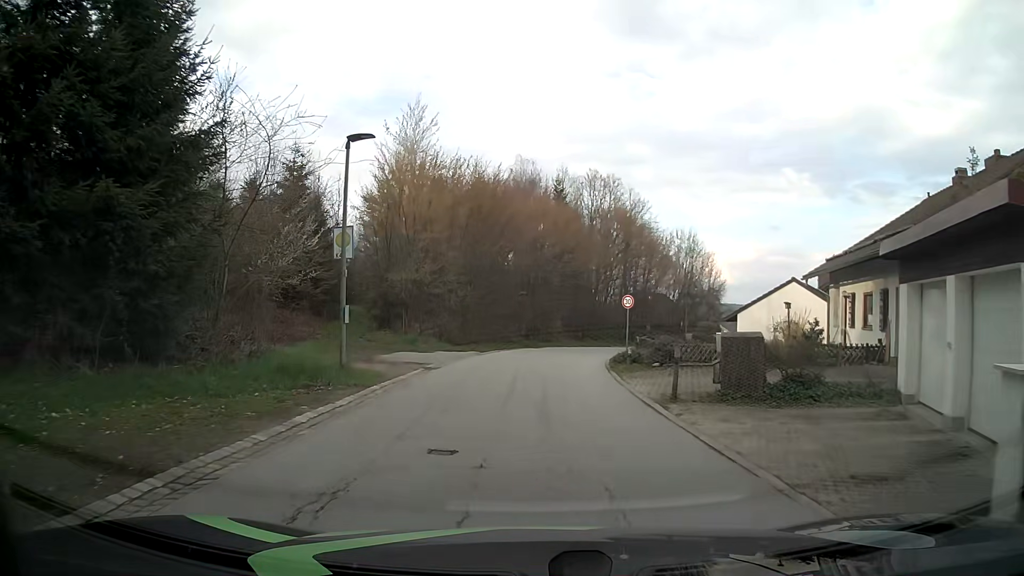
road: residential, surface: asphalt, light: Day
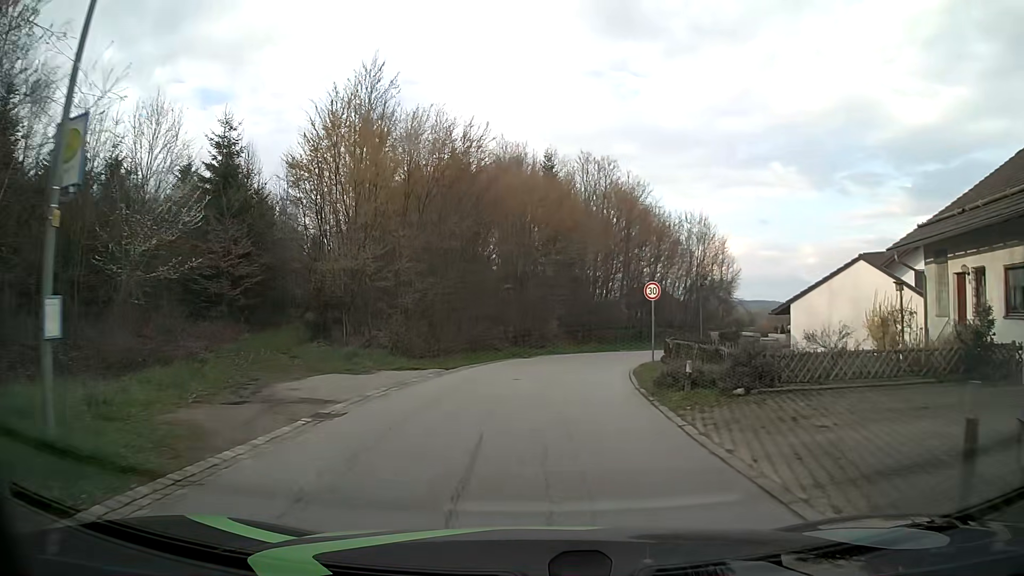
(0.0, +8.9) m; 0°
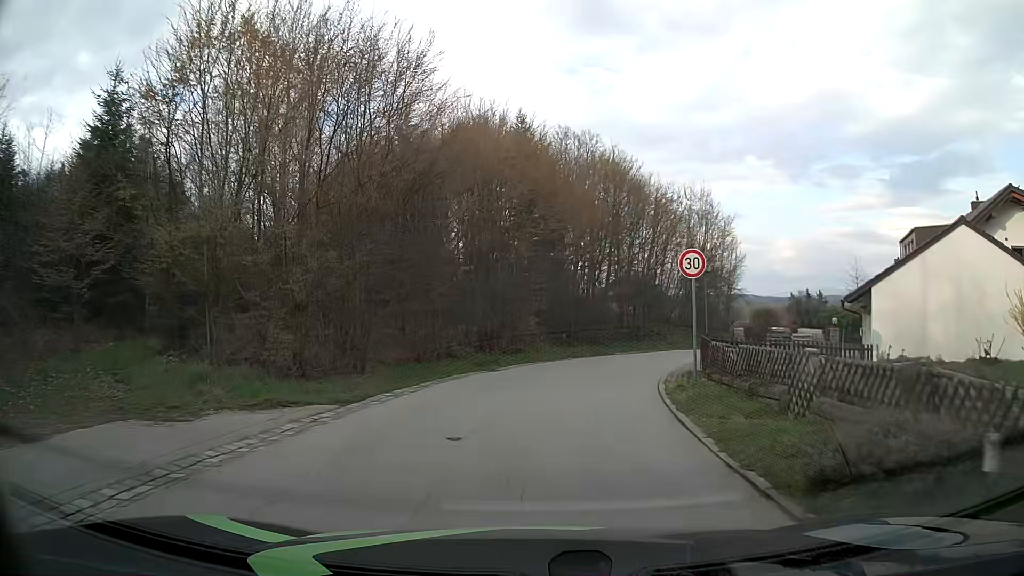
(+0.3, +8.9) m; +2°
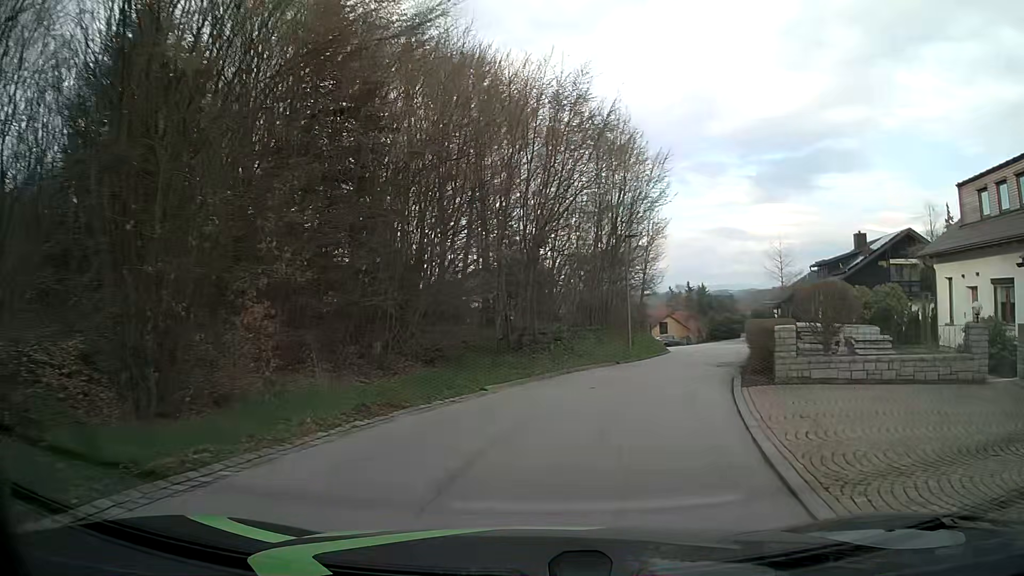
(+1.6, +17.9) m; +12°
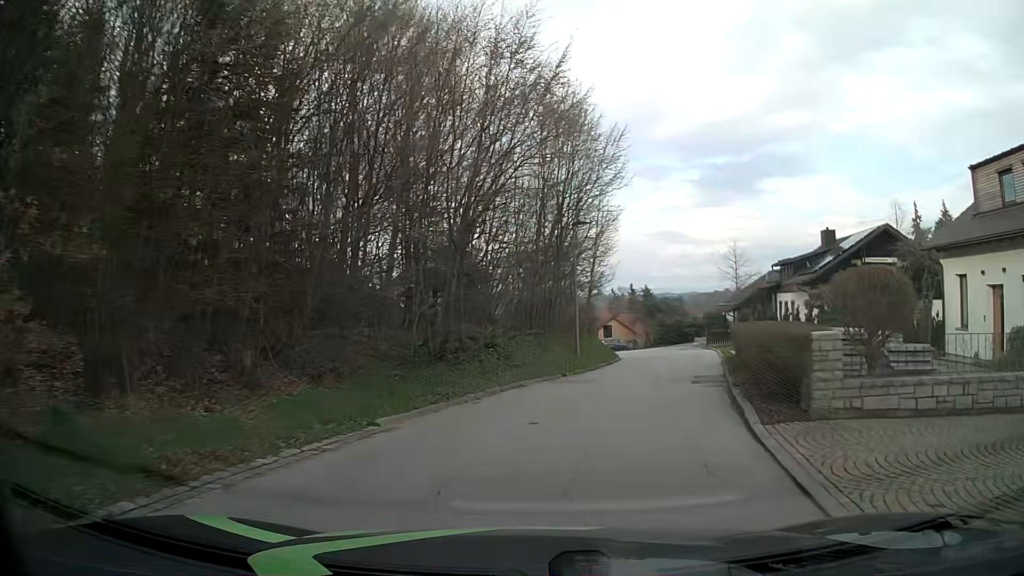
(+0.2, +4.5) m; +4°
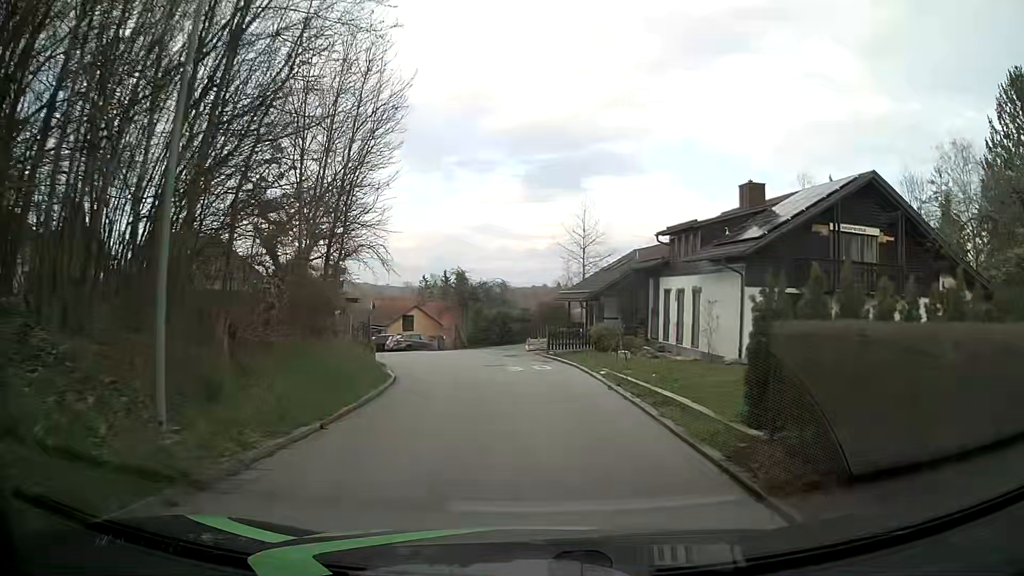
(+3.0, +17.6) m; +16°
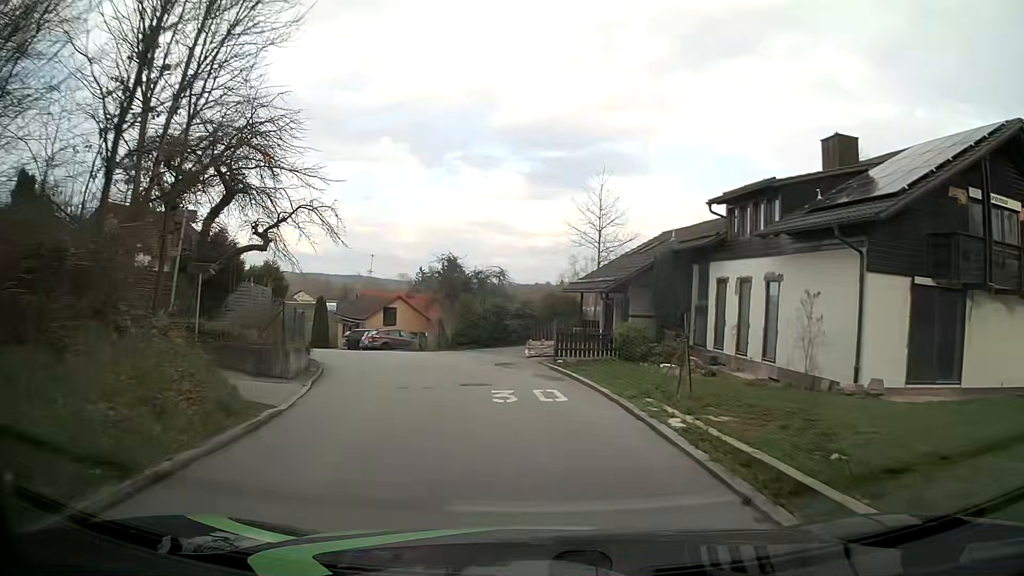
(+0.1, +9.1) m; 0°
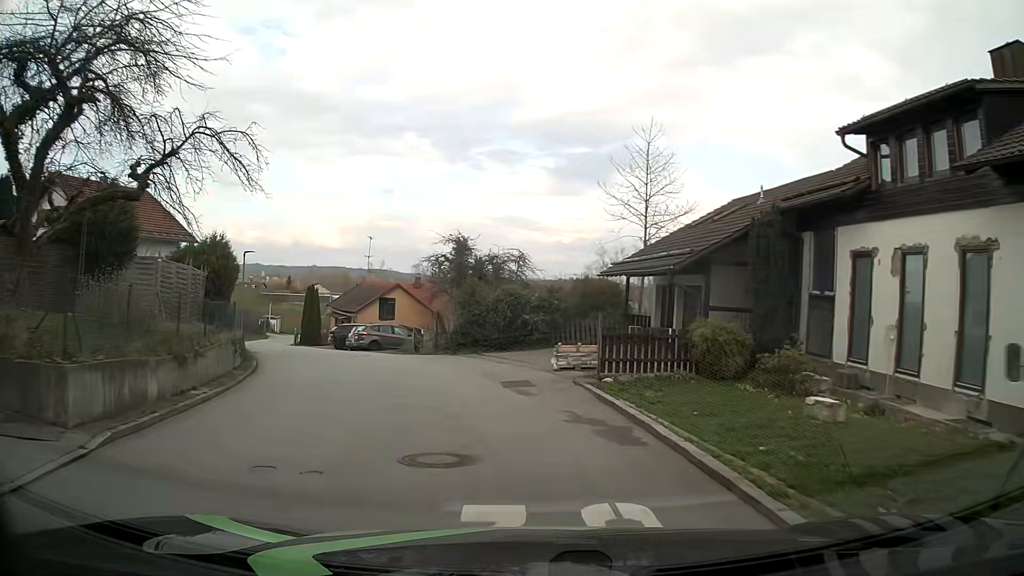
(-0.1, +9.2) m; -1°
(-1, +10) (-3, +20) (-8, +29) (-13, +37) (-18, +46) (-22, +55) (-26, +64) (-29, +74) (-31, +84) (-32, +93) m
